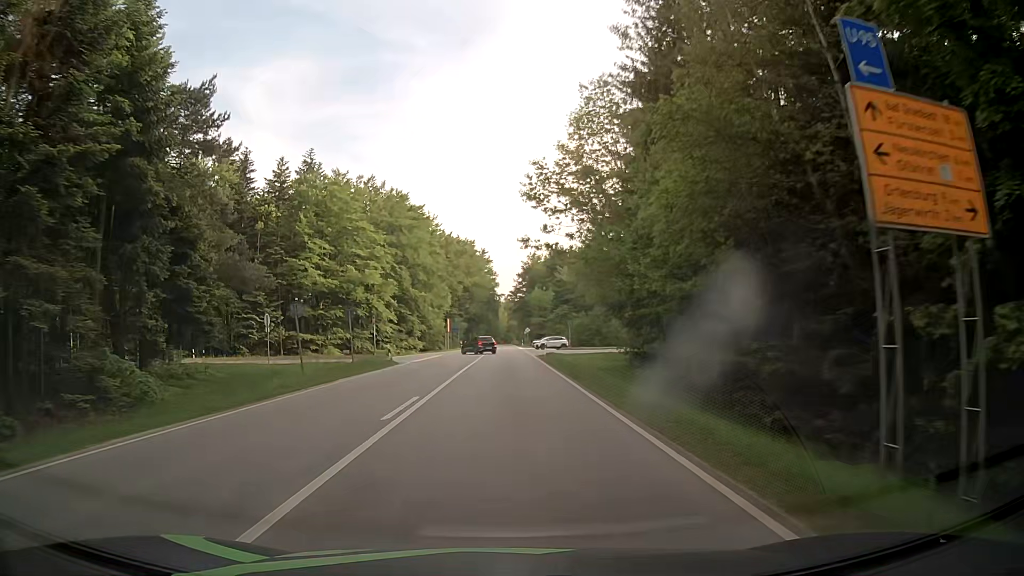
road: secondary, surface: asphalt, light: Day
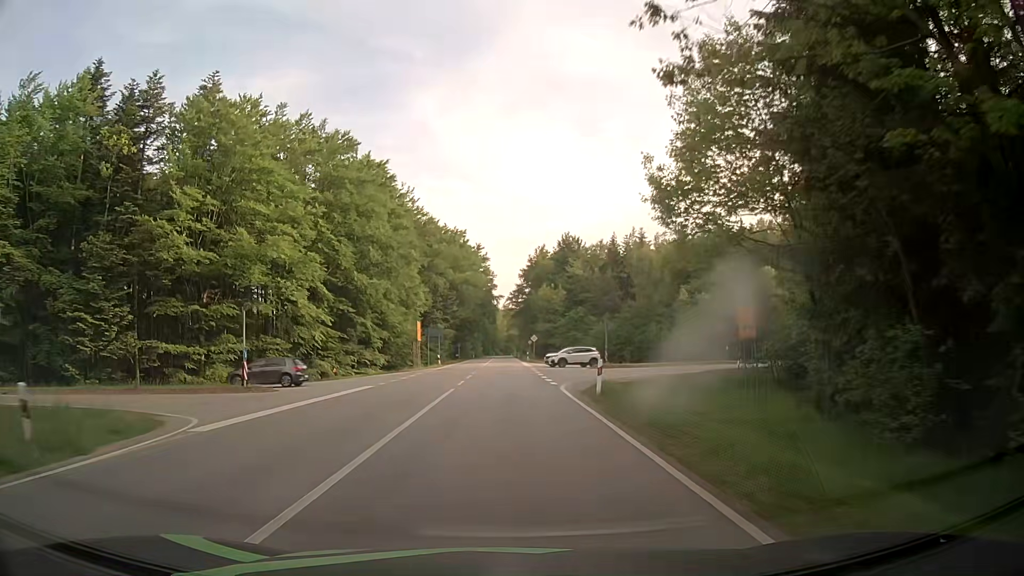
(+0.1, +28.9) m; 0°
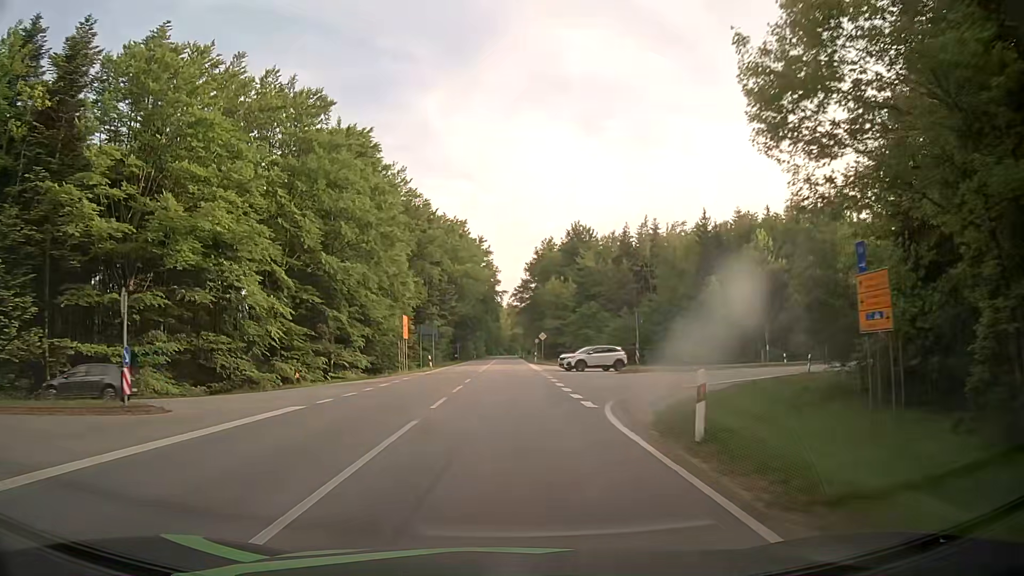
(0.0, +10.3) m; 0°
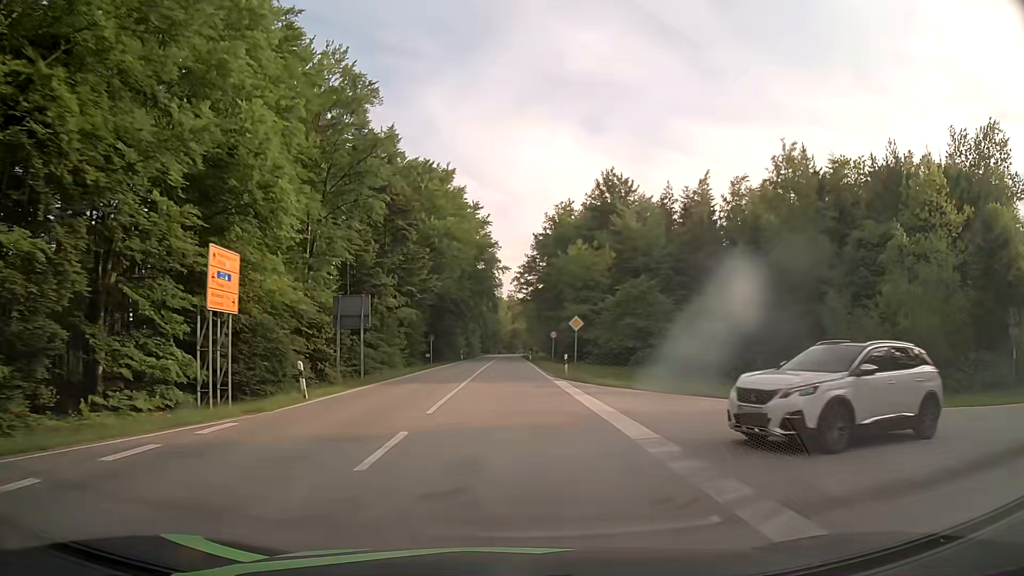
(-0.2, +32.9) m; 0°
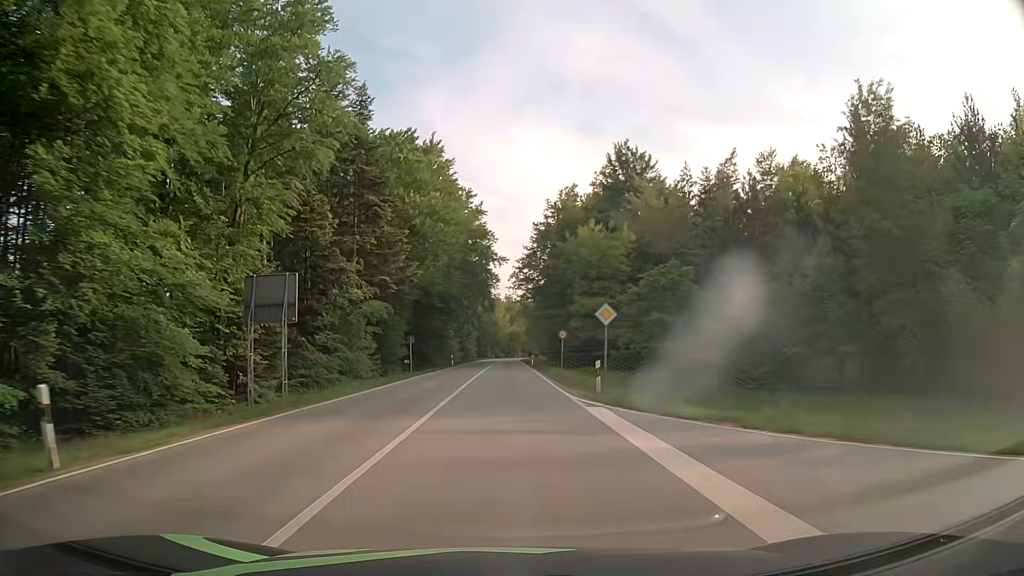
(0.0, +11.6) m; 0°
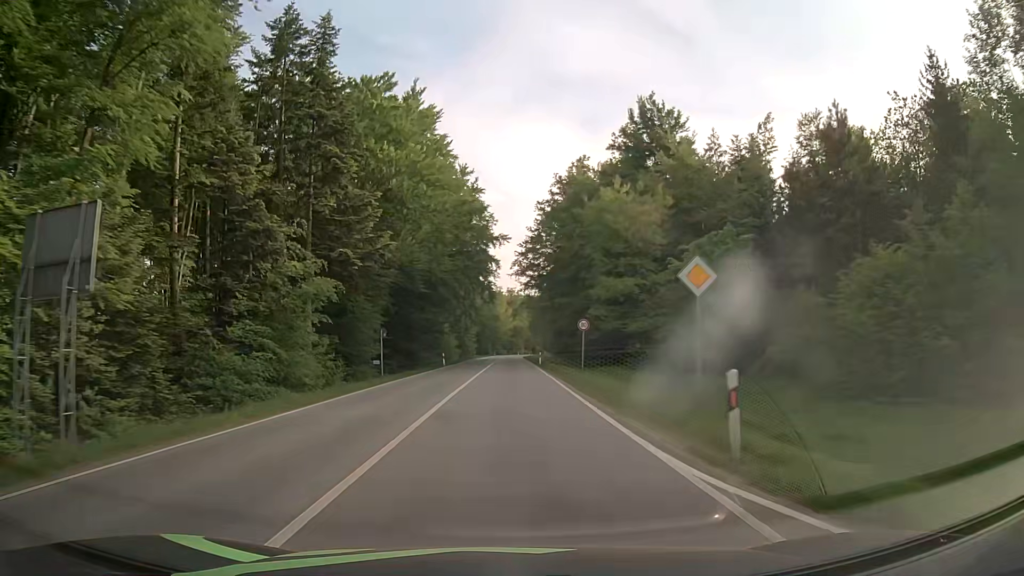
(+0.1, +11.9) m; 0°
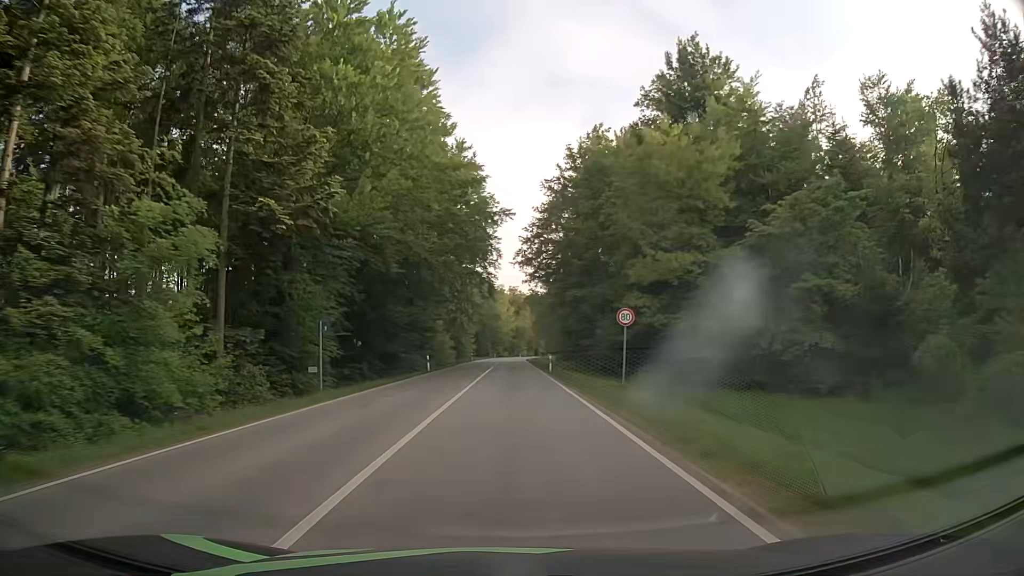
(0.0, +12.2) m; 0°
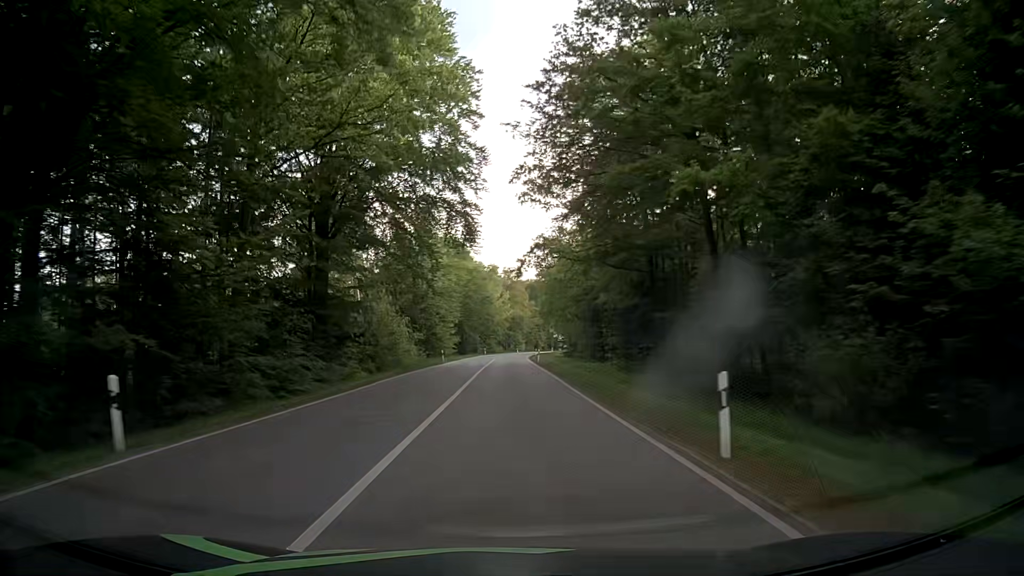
(+0.1, +37.2) m; 0°
(0, +10) (0, +20) (0, +30) (0, +40) (0, +50) (0, +60) (0, +70) (+1, +80) (+1, +90) (+2, +100) m
